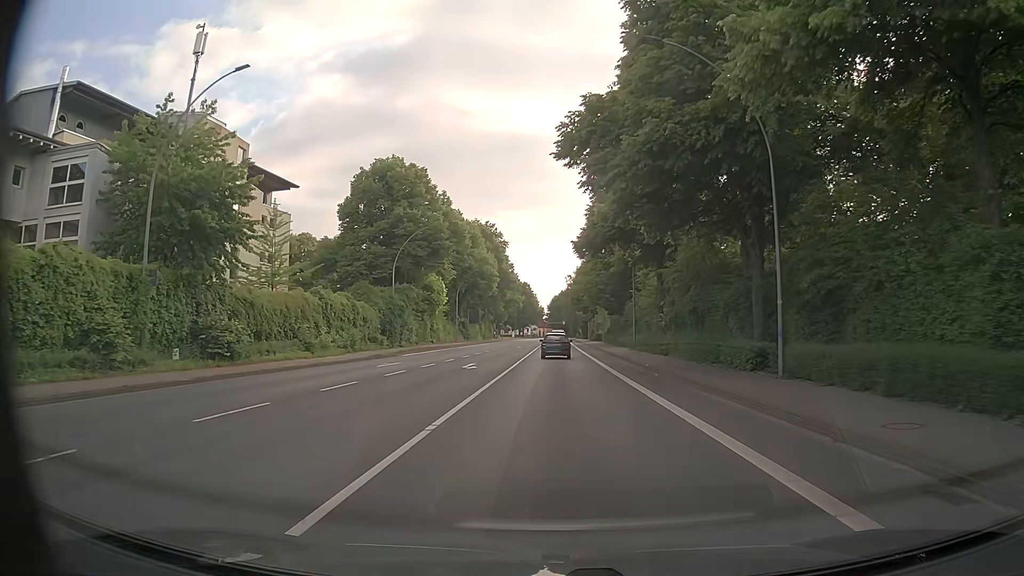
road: primary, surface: asphalt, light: Day
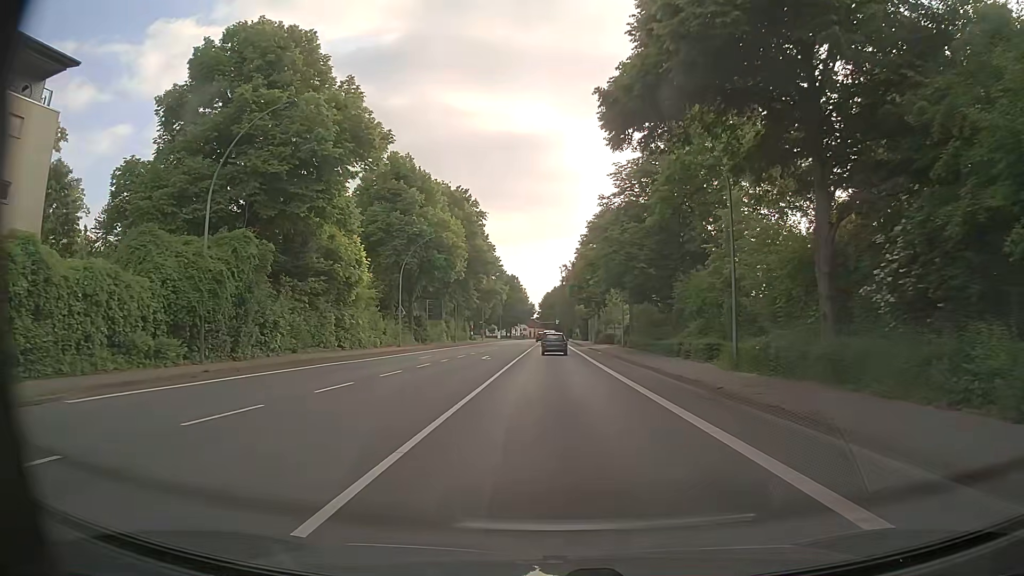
(+0.1, +30.7) m; +1°
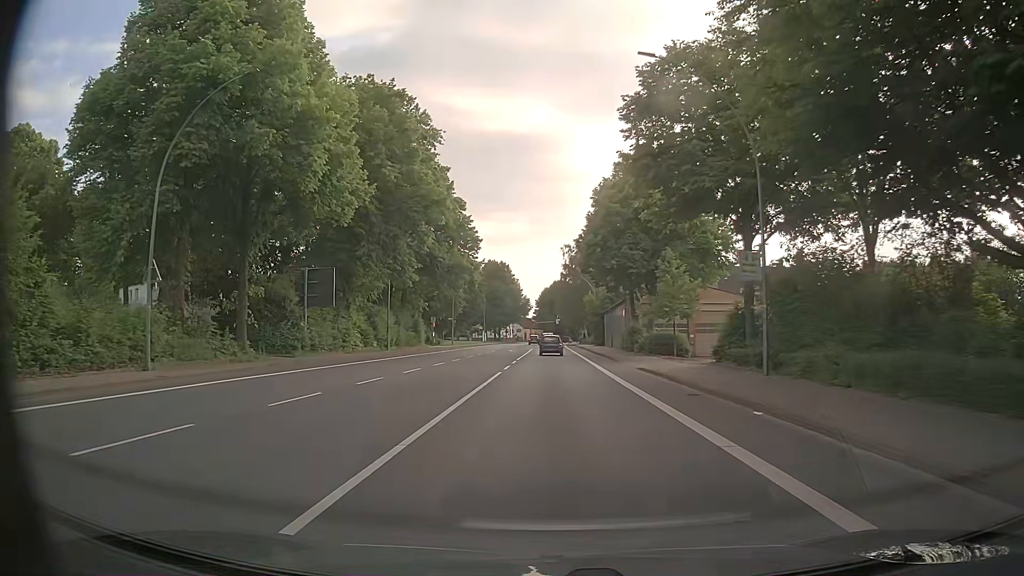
(+0.1, +39.1) m; 0°
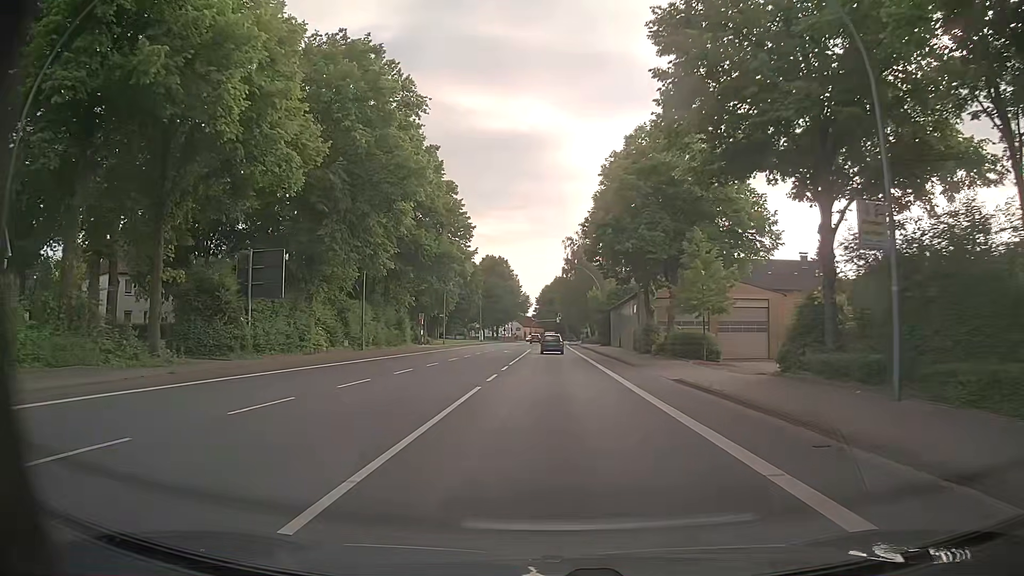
(0.0, +7.9) m; 0°
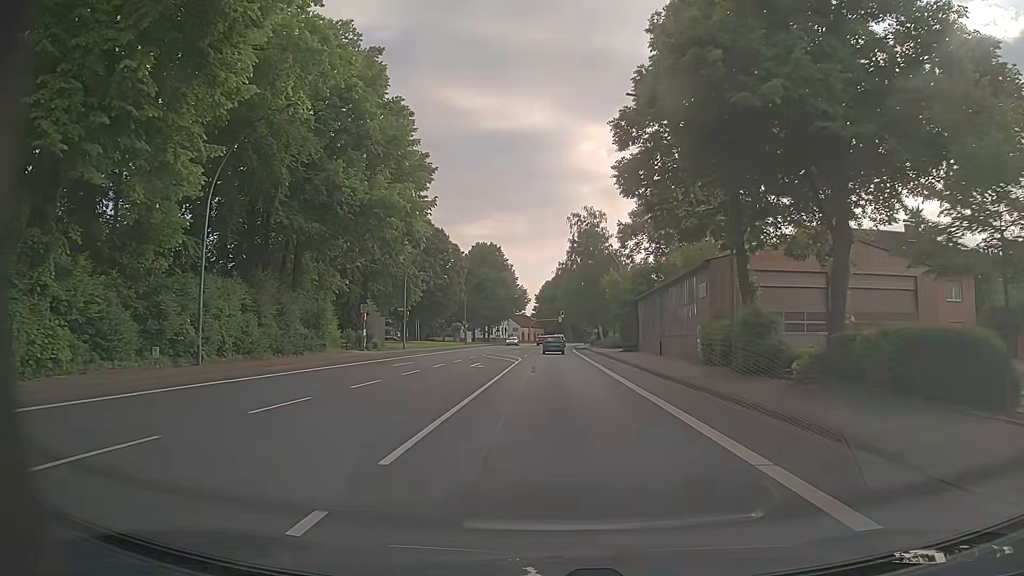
(-0.1, +23.7) m; 0°
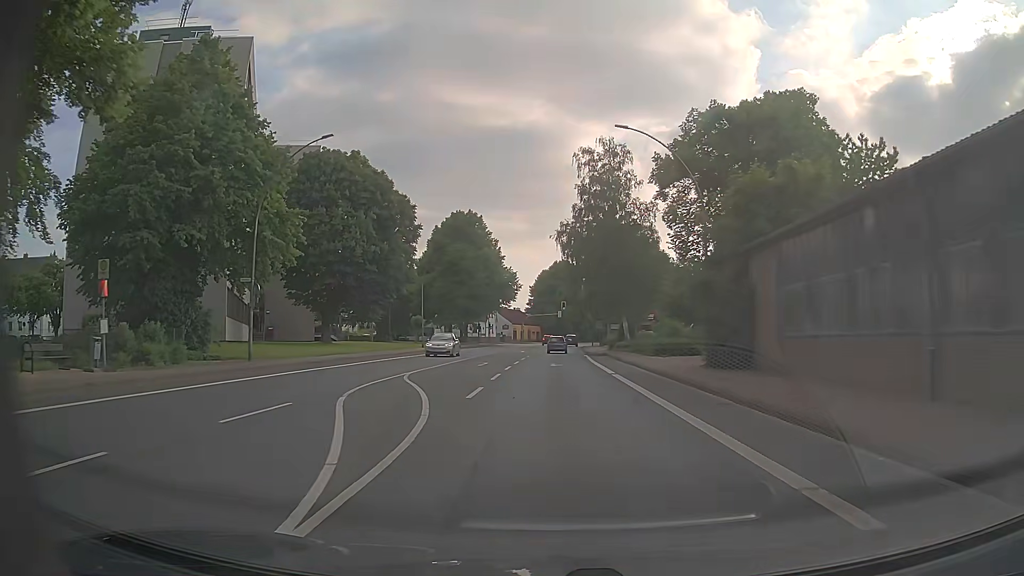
(-0.1, +31.7) m; 0°
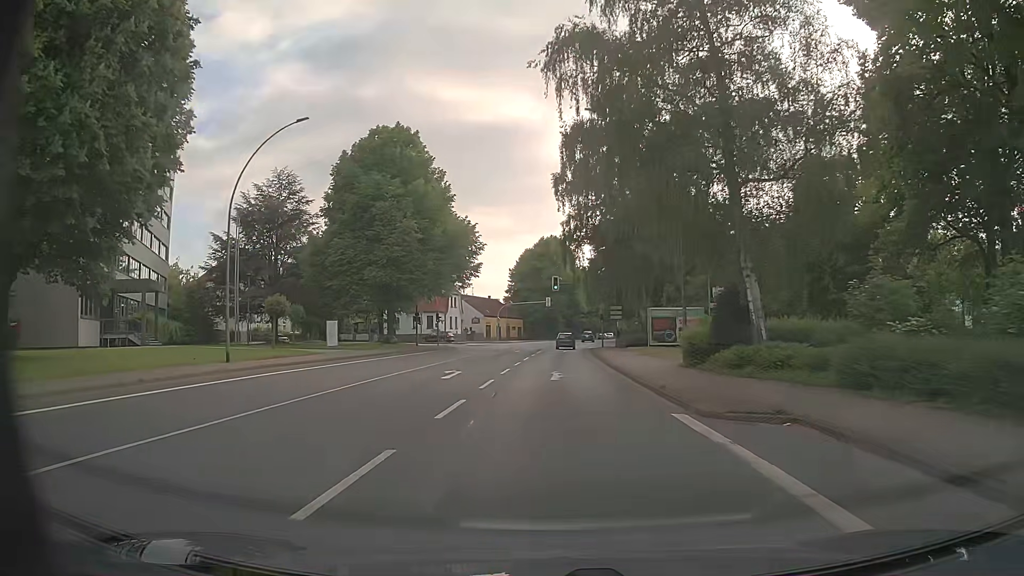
(+0.3, +39.7) m; +1°
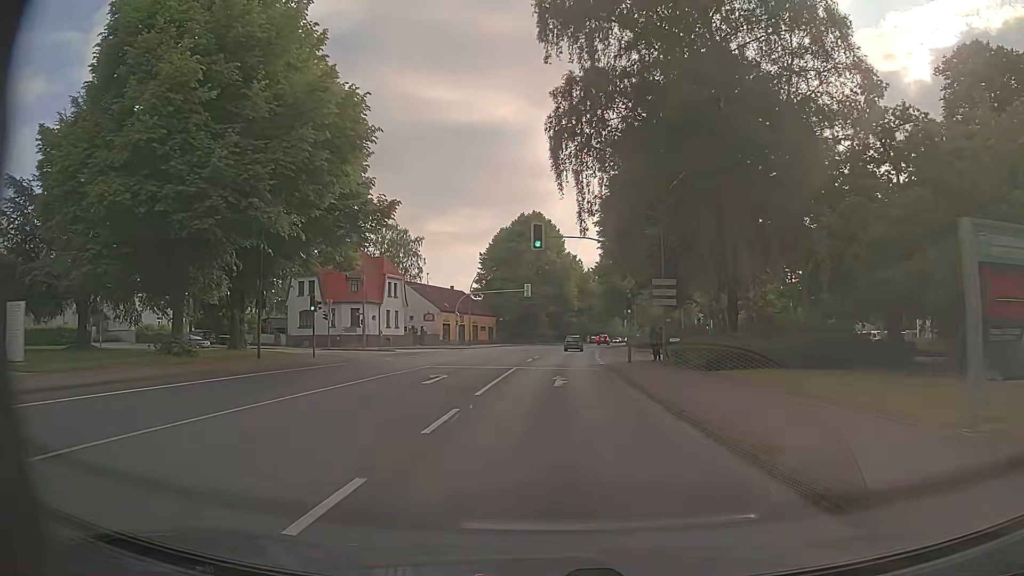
(+0.4, +31.9) m; +2°
(0, +10) (0, +20) (+1, +30) (+1, +40) (+1, +50) (+2, +60) (+3, +70) (+4, +80) (+5, +90) (+6, +100) m
